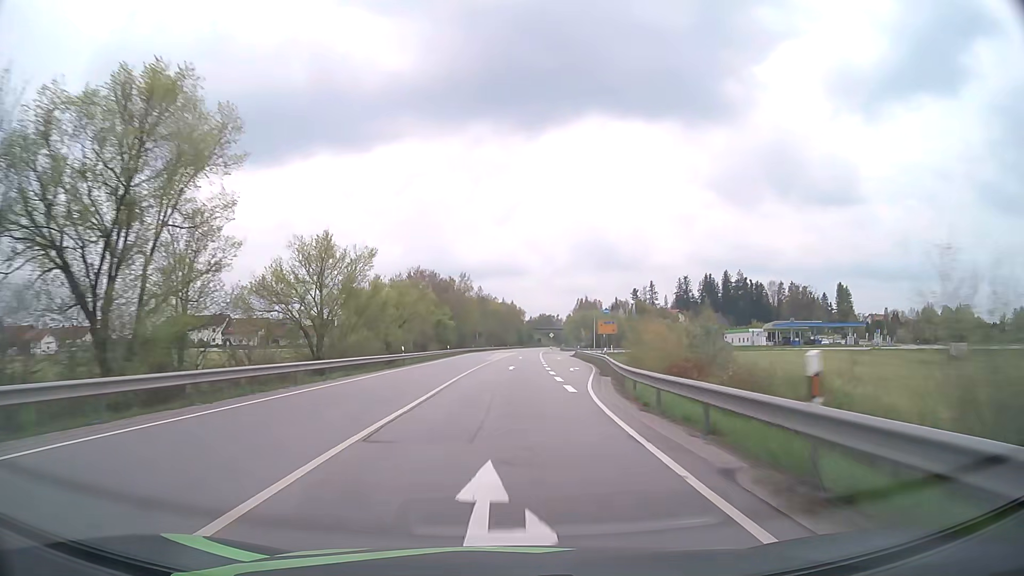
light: Day
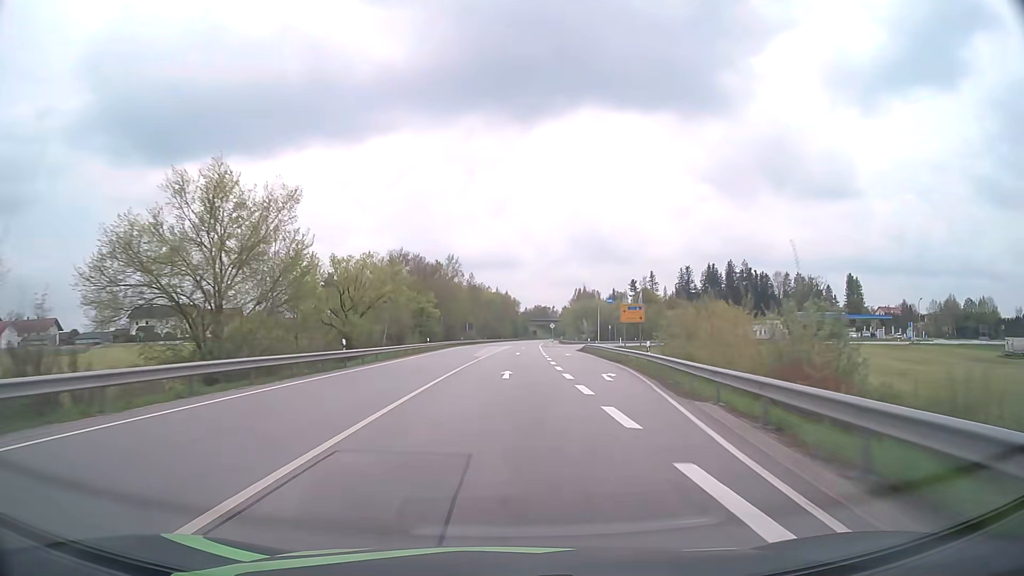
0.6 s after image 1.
(0.0, +15.8) m; 0°
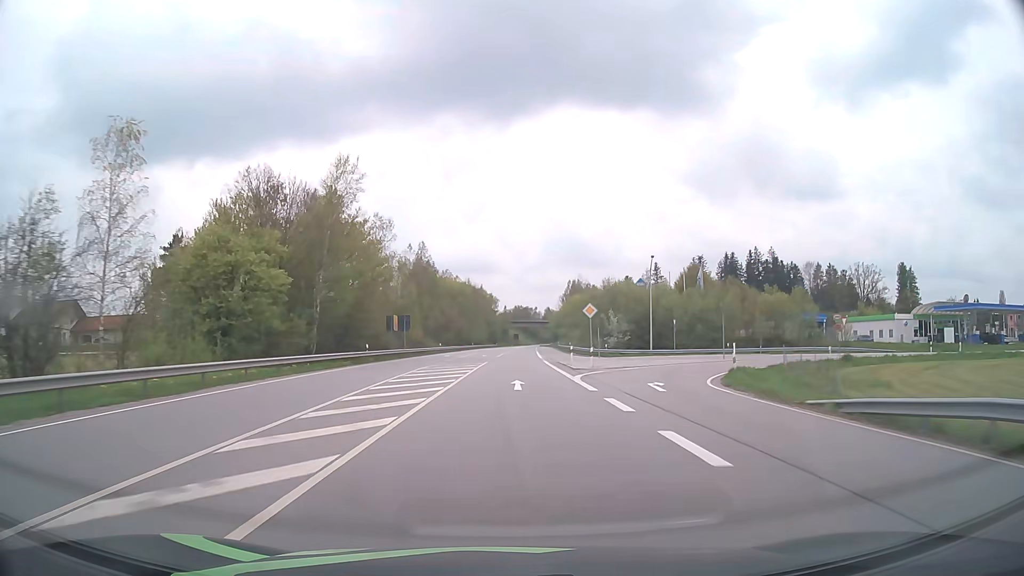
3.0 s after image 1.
(+1.0, +63.2) m; +2°
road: primary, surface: asphalt
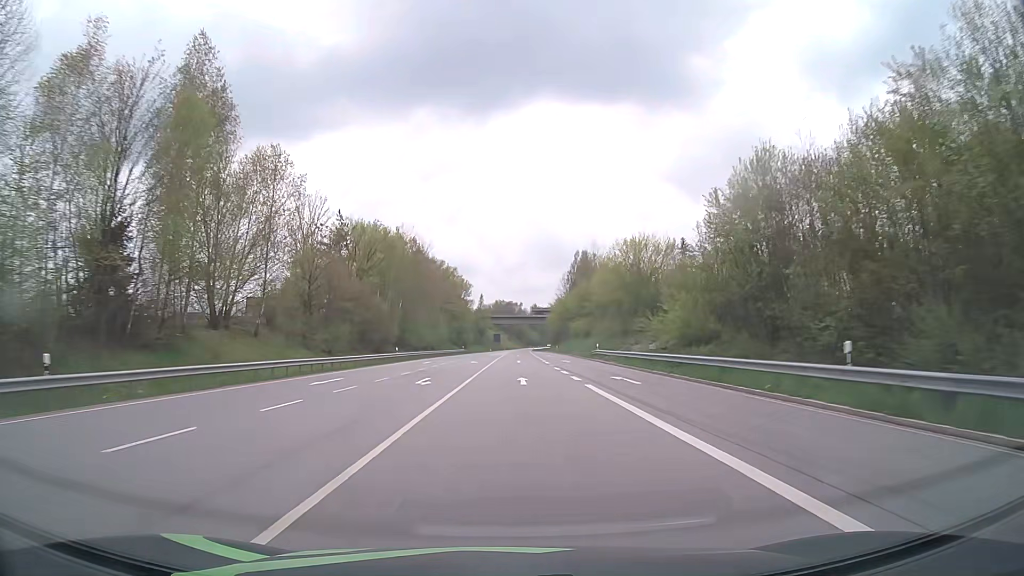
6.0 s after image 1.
(+1.2, +79.0) m; +1°
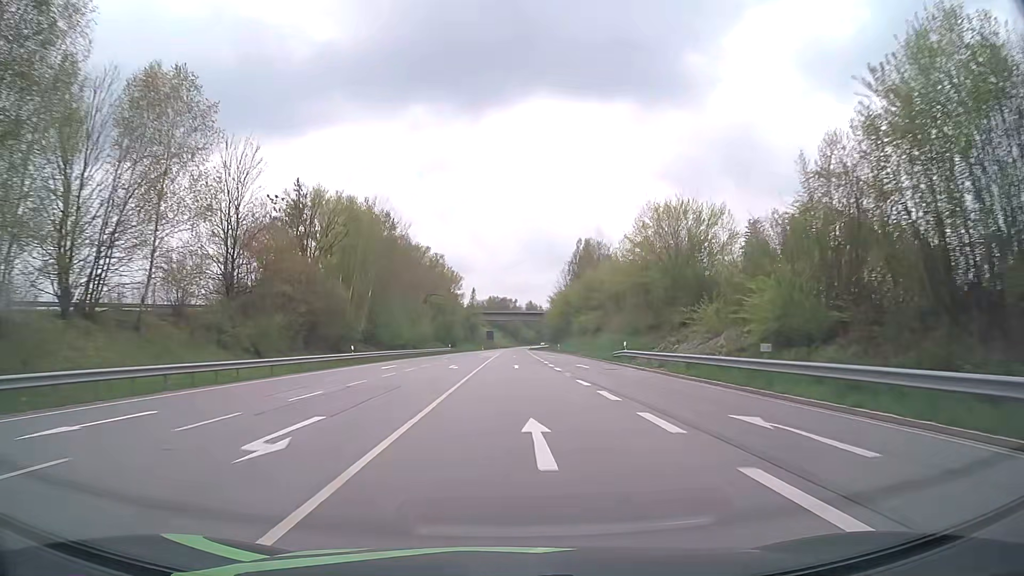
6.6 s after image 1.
(+0.1, +15.8) m; +1°
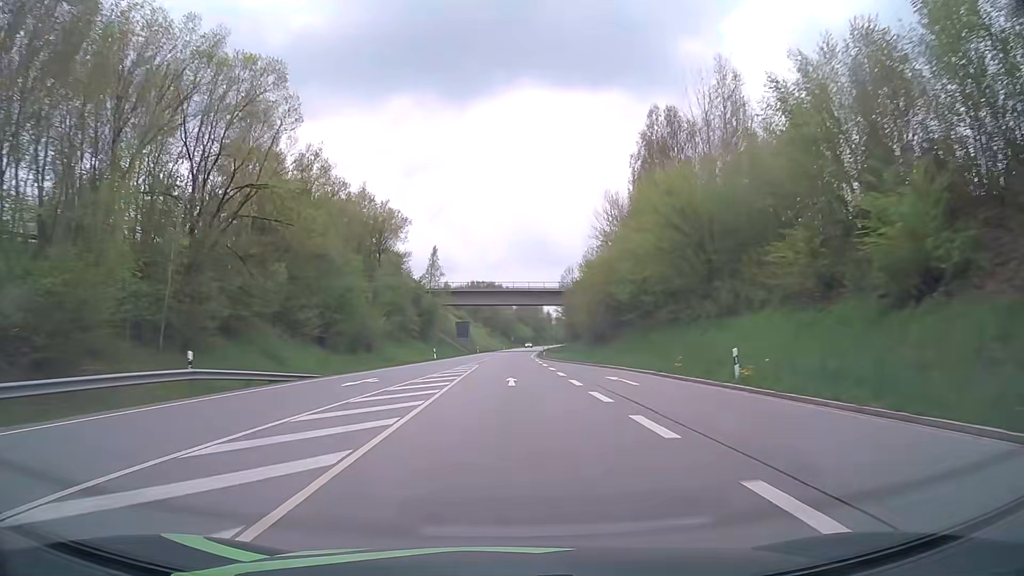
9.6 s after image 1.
(+0.7, +79.1) m; +1°
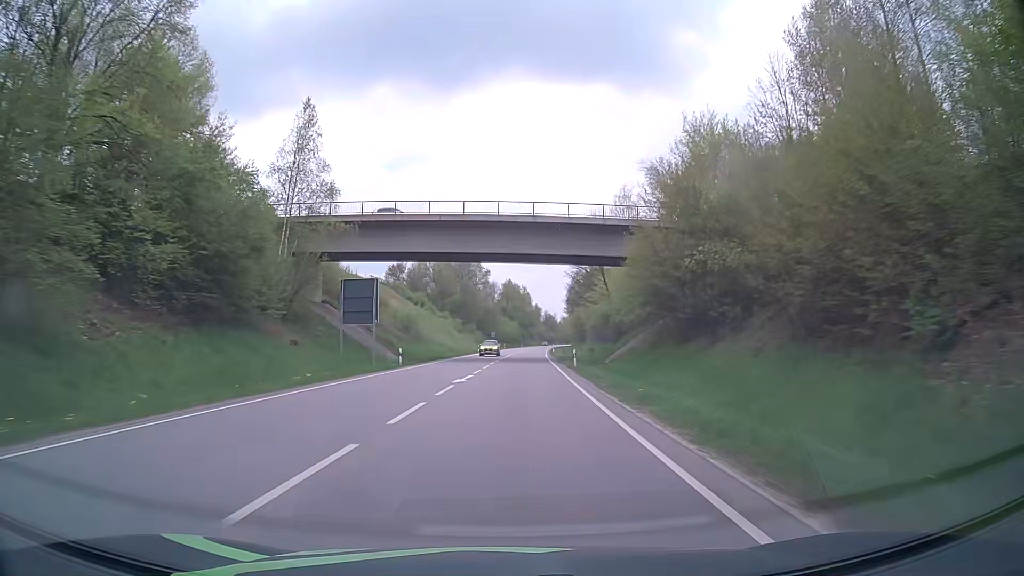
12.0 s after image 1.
(+0.5, +63.3) m; +1°
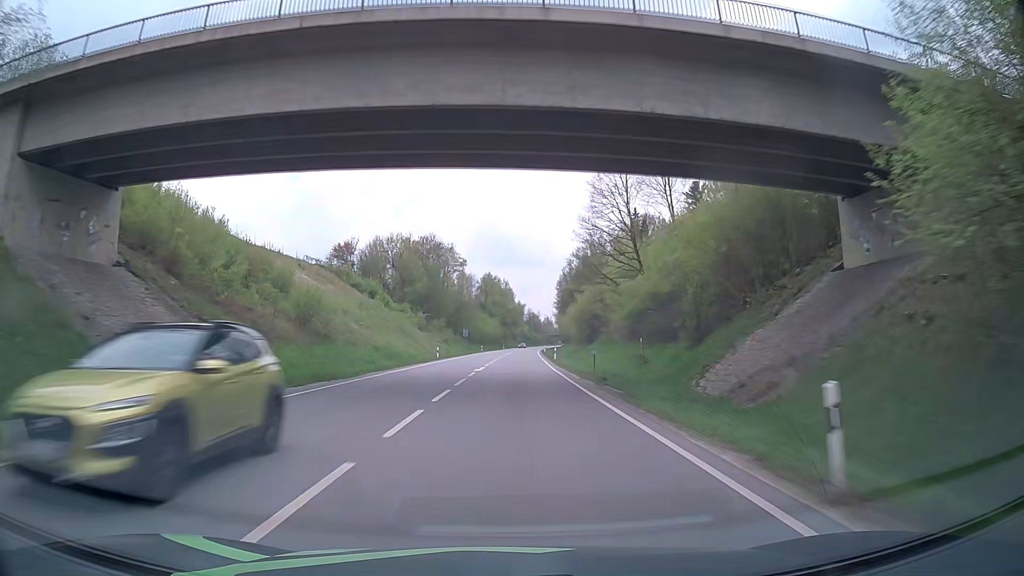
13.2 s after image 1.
(+0.4, +31.7) m; +2°
(0, +10) (0, +20) (0, +30) (+1, +40) (+1, +50) (+1, +60) (+1, +70) (+2, +80) (+2, +90) (+3, +100) m
